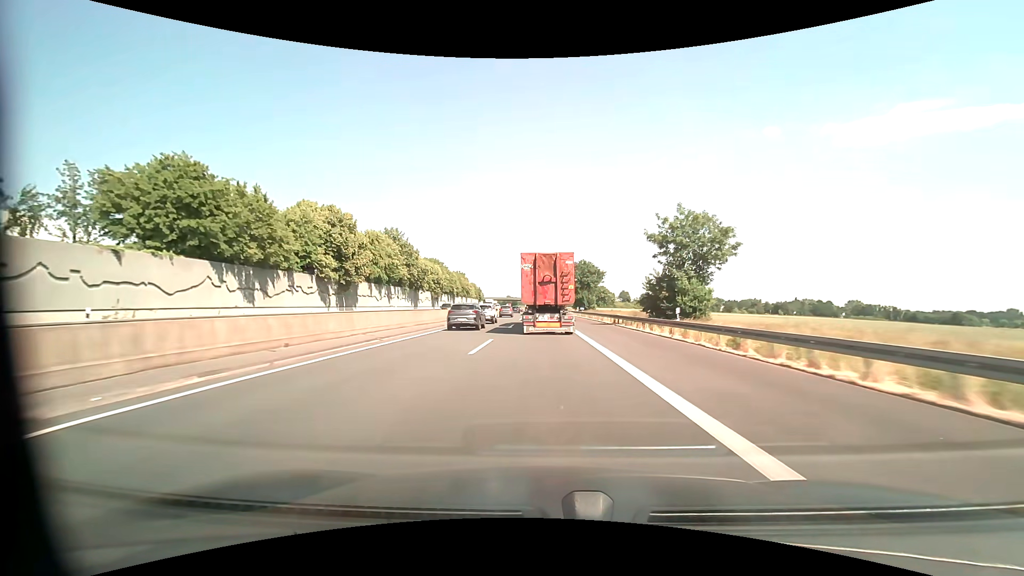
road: motorway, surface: asphalt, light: Day
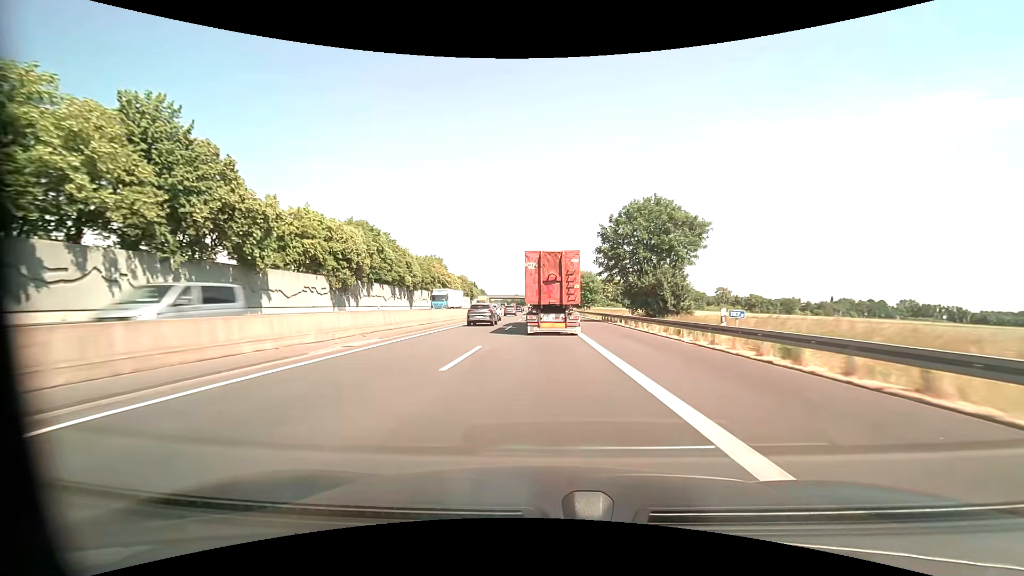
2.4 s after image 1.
(-0.6, +57.7) m; -1°
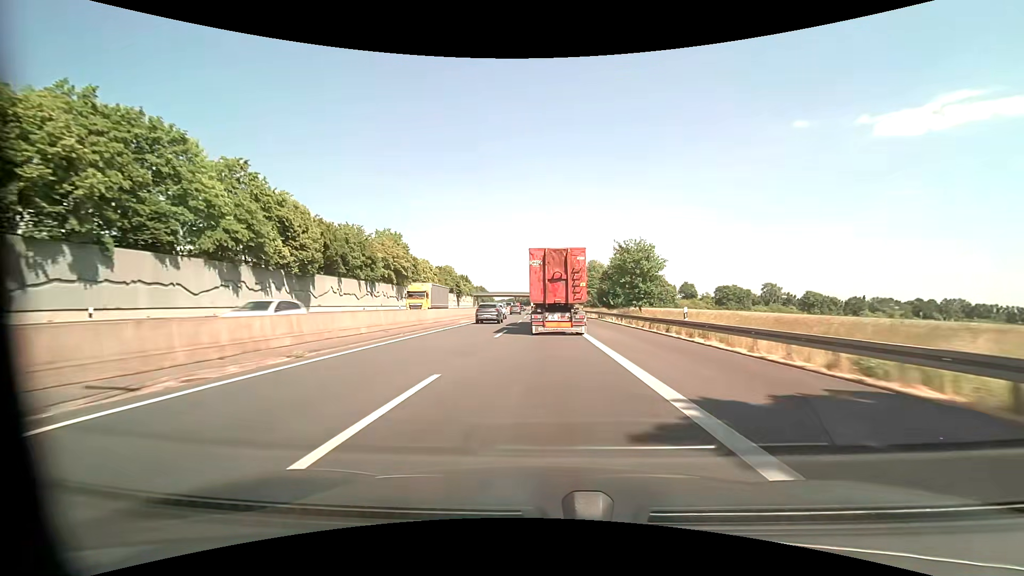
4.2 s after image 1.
(-0.3, +43.4) m; -1°
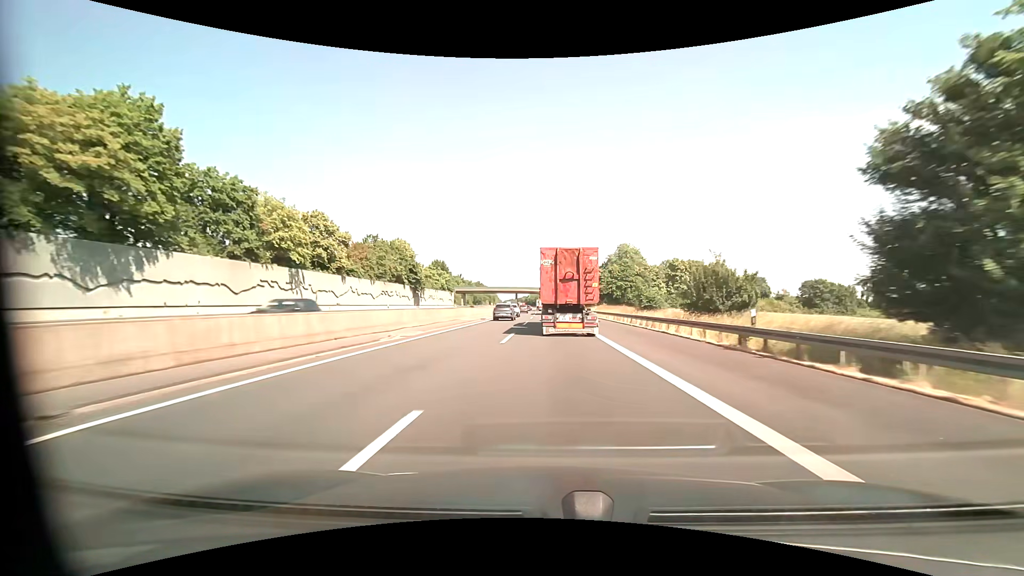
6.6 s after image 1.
(-0.7, +57.3) m; -1°
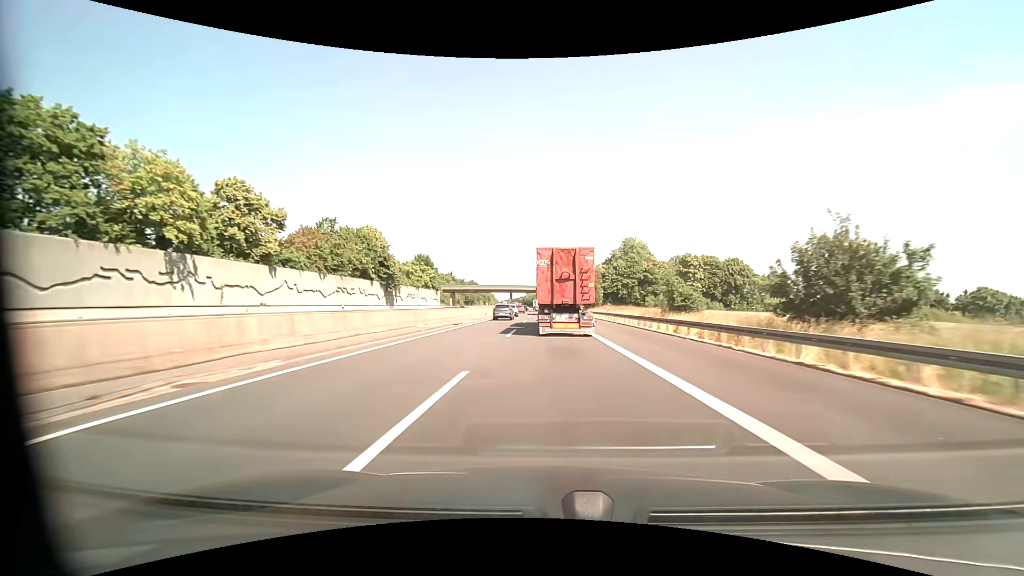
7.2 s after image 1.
(0.0, +14.2) m; 0°
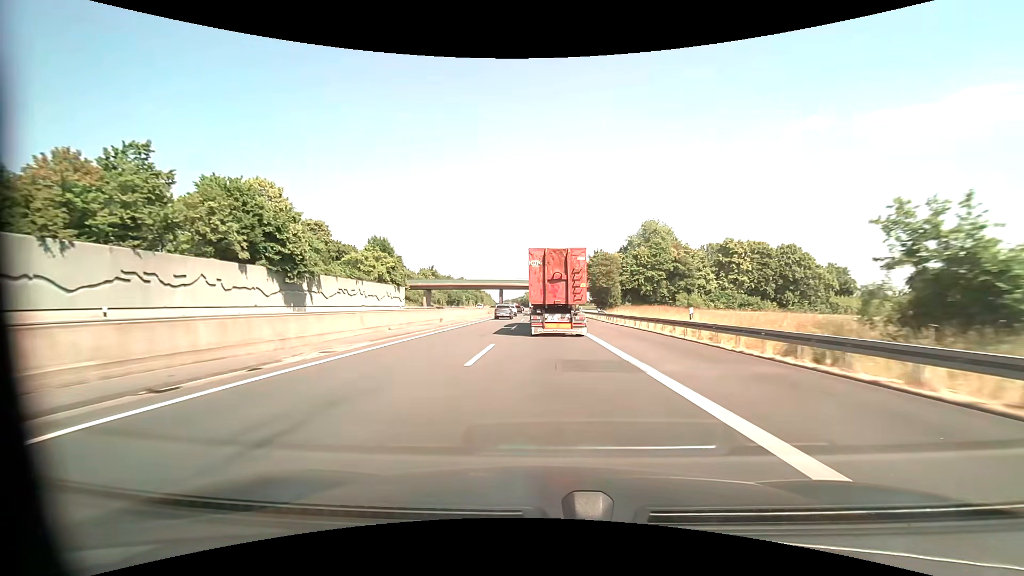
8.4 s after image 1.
(0.0, +28.5) m; 0°
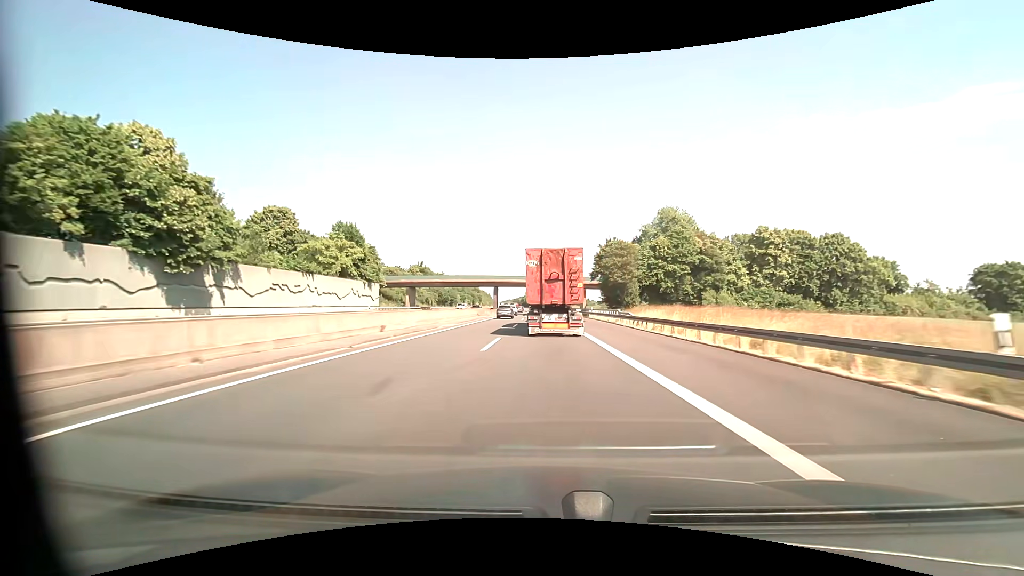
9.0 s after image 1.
(0.0, +14.3) m; 0°
